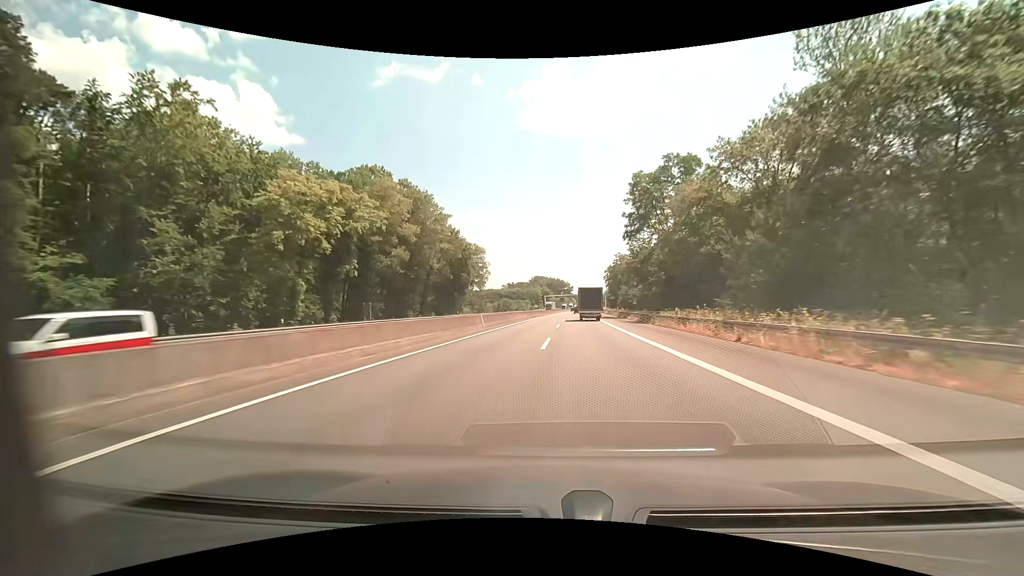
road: motorway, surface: asphalt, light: Day
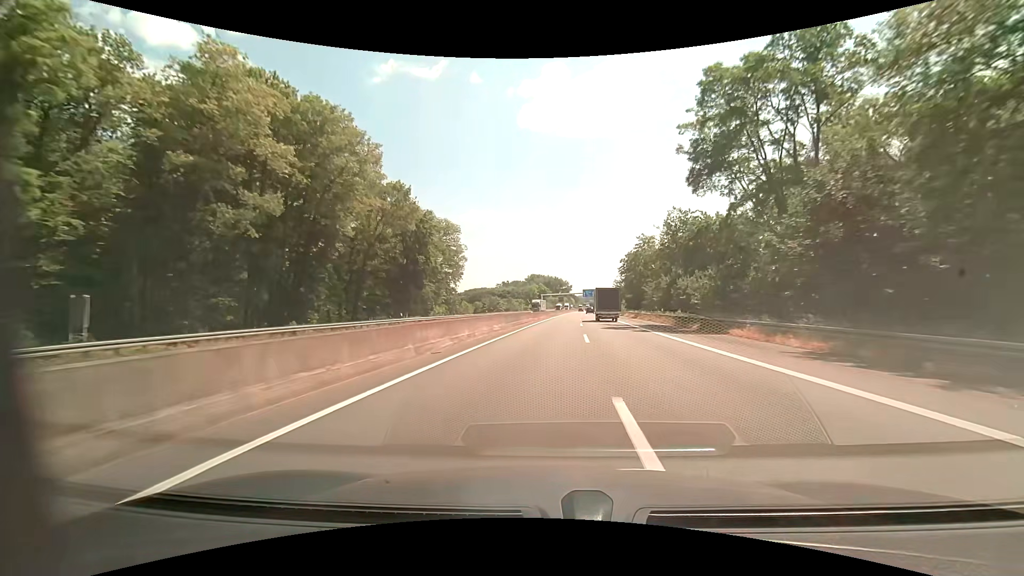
(0.0, +32.9) m; 0°
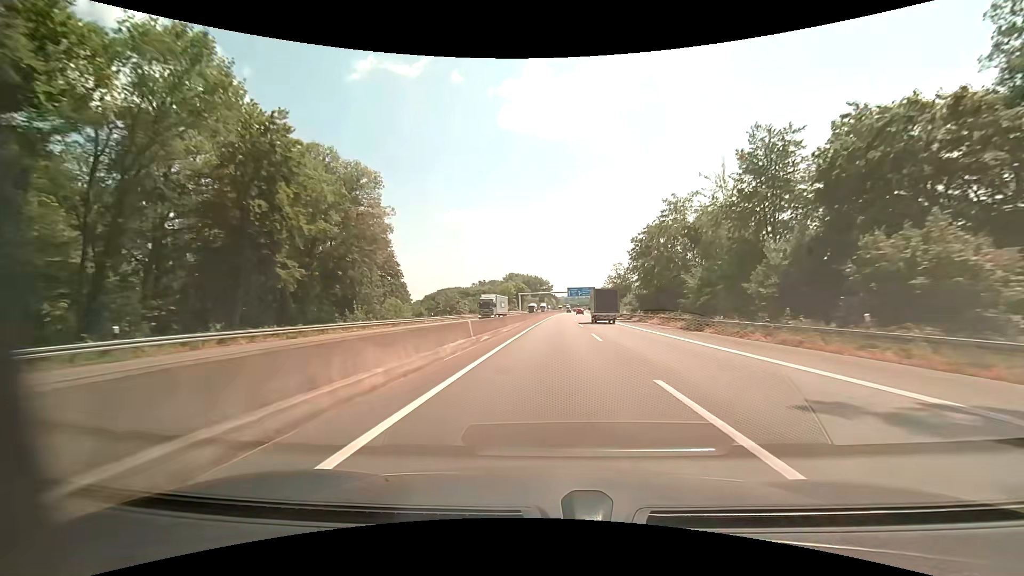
(+0.6, +34.1) m; +2°
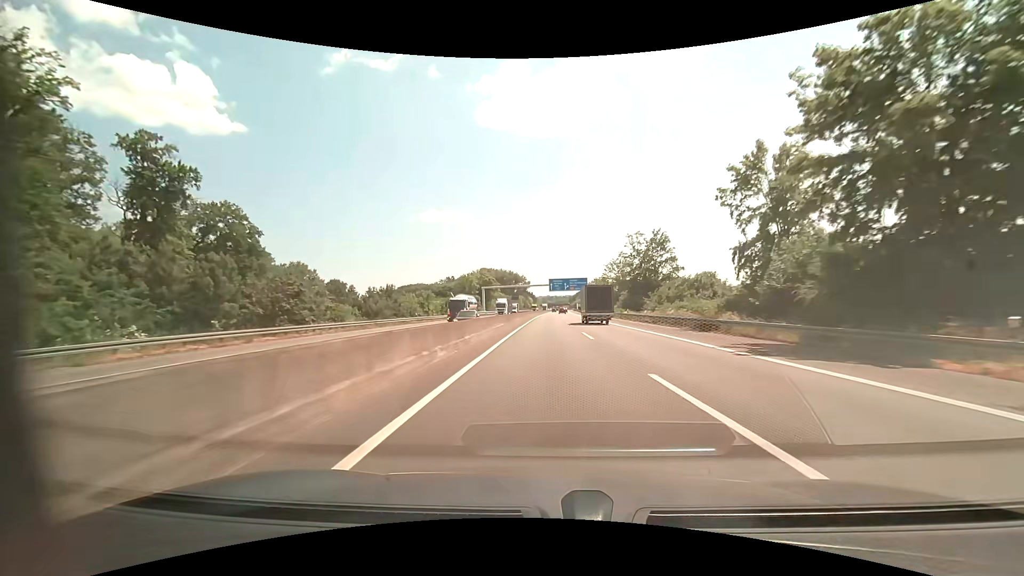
(+1.4, +53.9) m; +3°
(0, +10) (0, +20) (0, +30) (0, +40) (0, +50) (+1, +60) (+1, +70) (+1, +80) (+1, +90) (+1, +100) m
